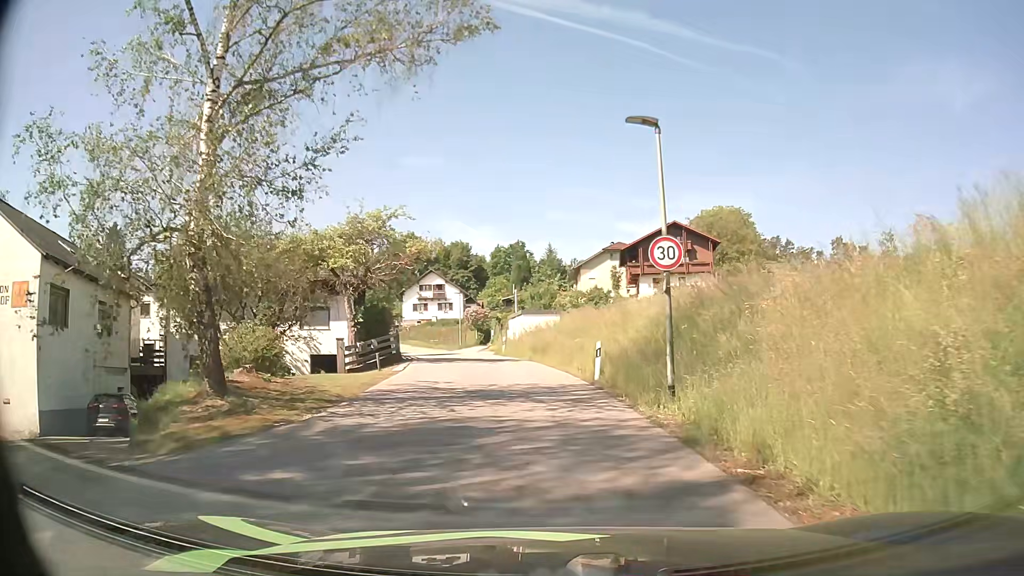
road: residential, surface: asphalt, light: Day
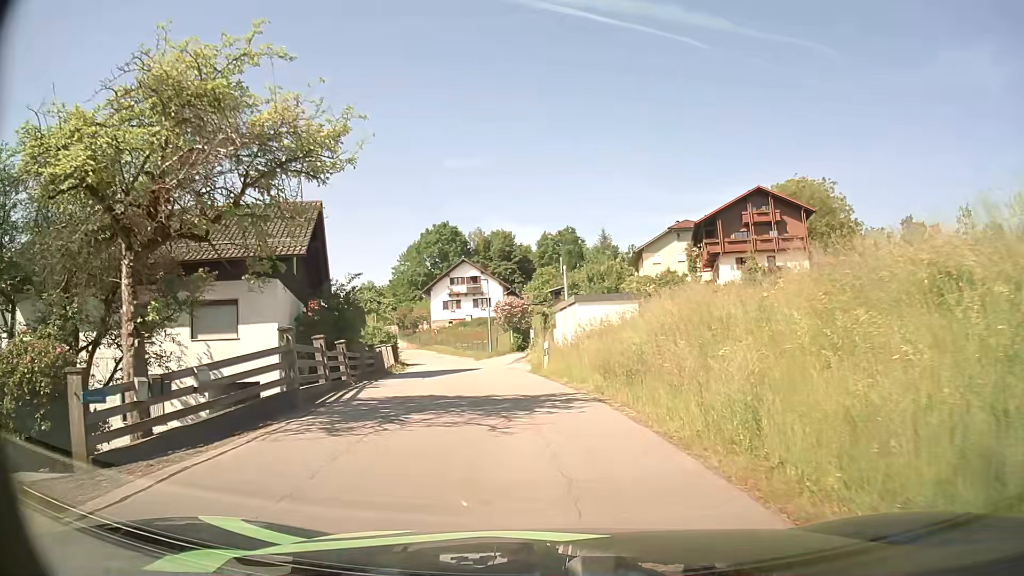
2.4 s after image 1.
(-0.5, +17.1) m; -5°
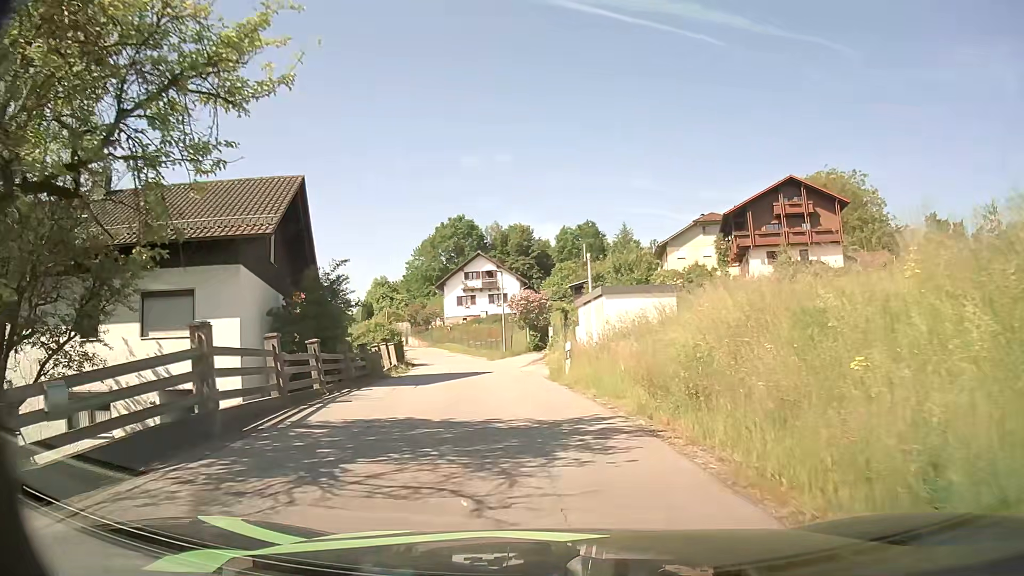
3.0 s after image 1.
(0.0, +4.1) m; -1°
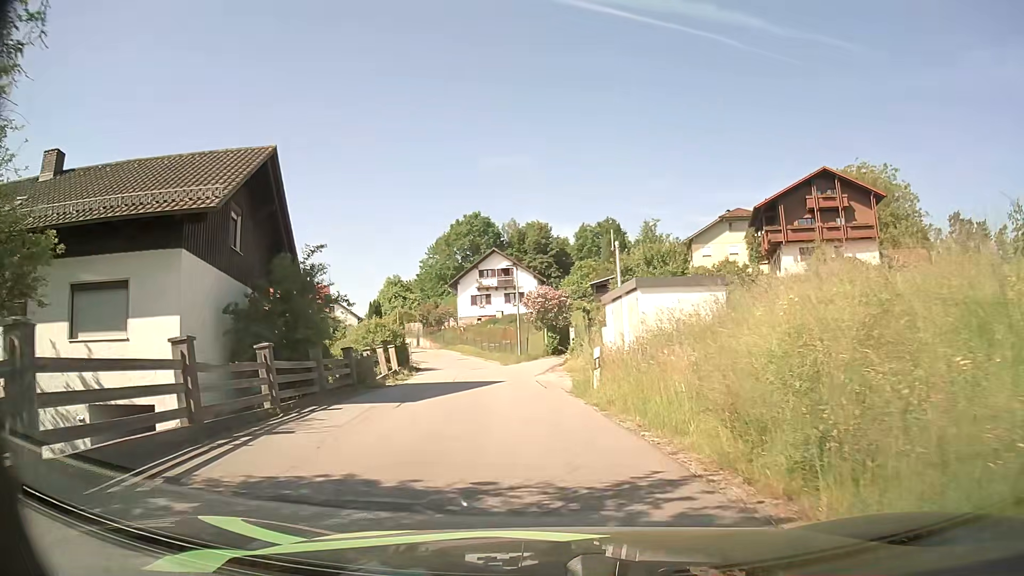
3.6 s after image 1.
(-0.1, +4.1) m; -2°
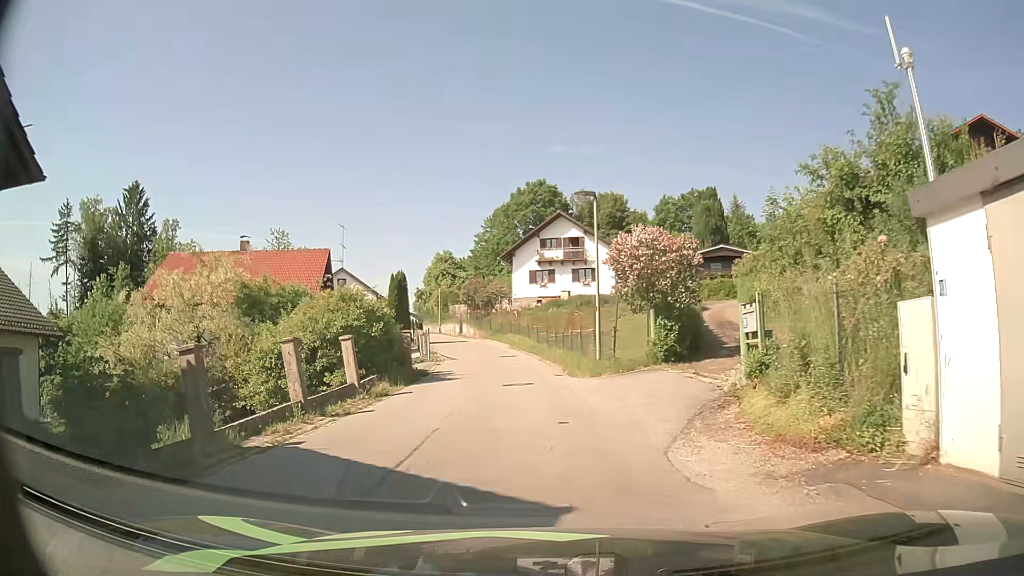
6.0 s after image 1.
(-0.9, +16.1) m; -6°
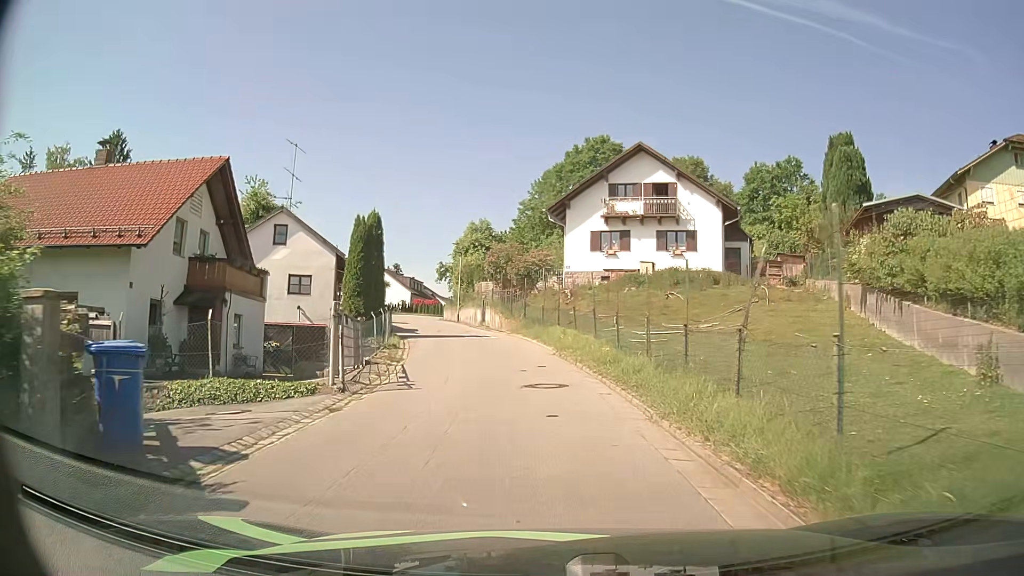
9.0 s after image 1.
(-0.8, +20.4) m; -4°
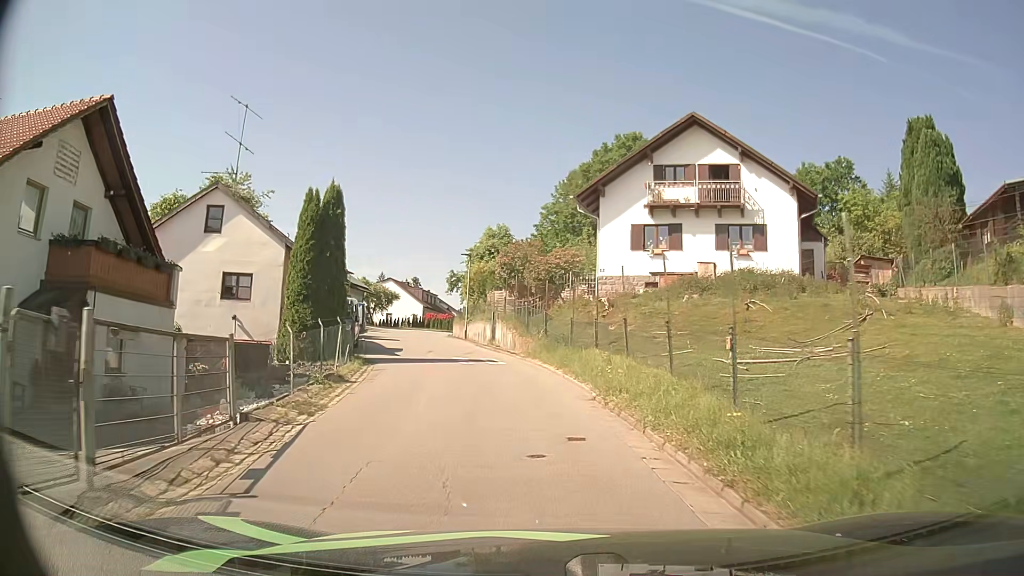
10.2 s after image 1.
(-0.2, +8.6) m; -2°
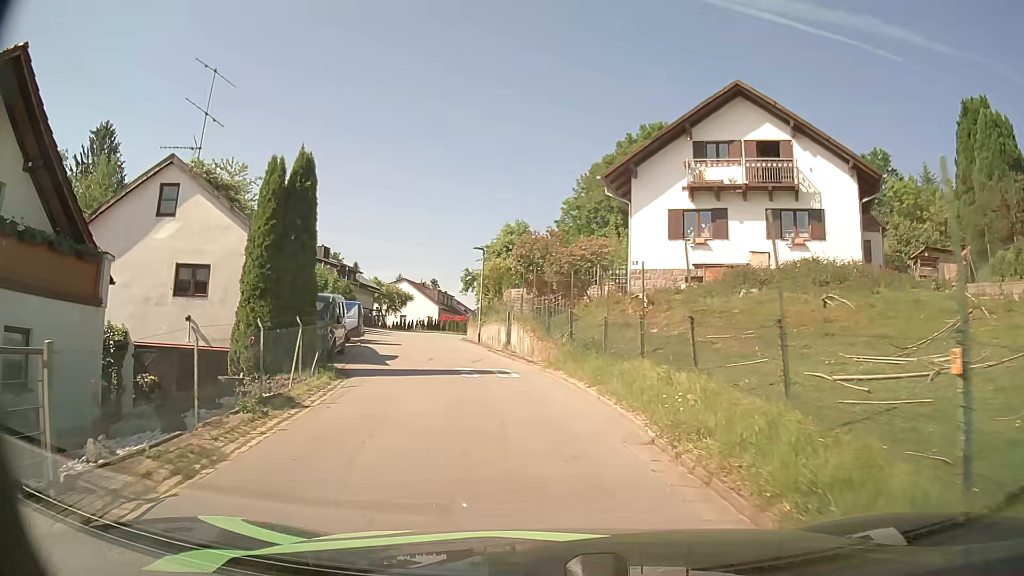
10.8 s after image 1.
(-0.1, +4.3) m; -1°
(0, +10) (-2, +20) (-4, +30) (-6, +39) (-8, +49) (-9, +59) (-8, +69) (-7, +79) (-4, +89) (-1, +98) m
